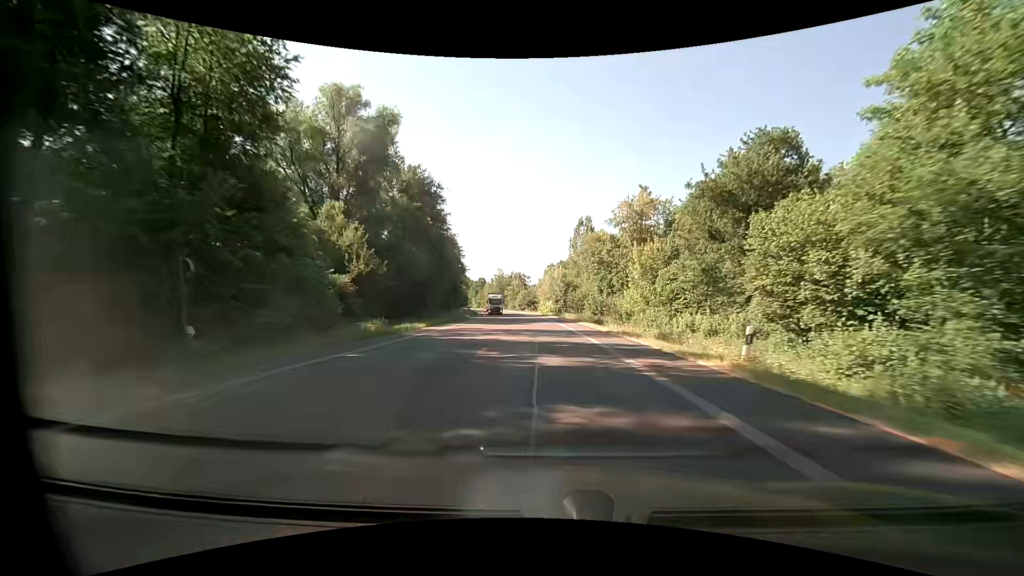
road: primary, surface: asphalt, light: Day
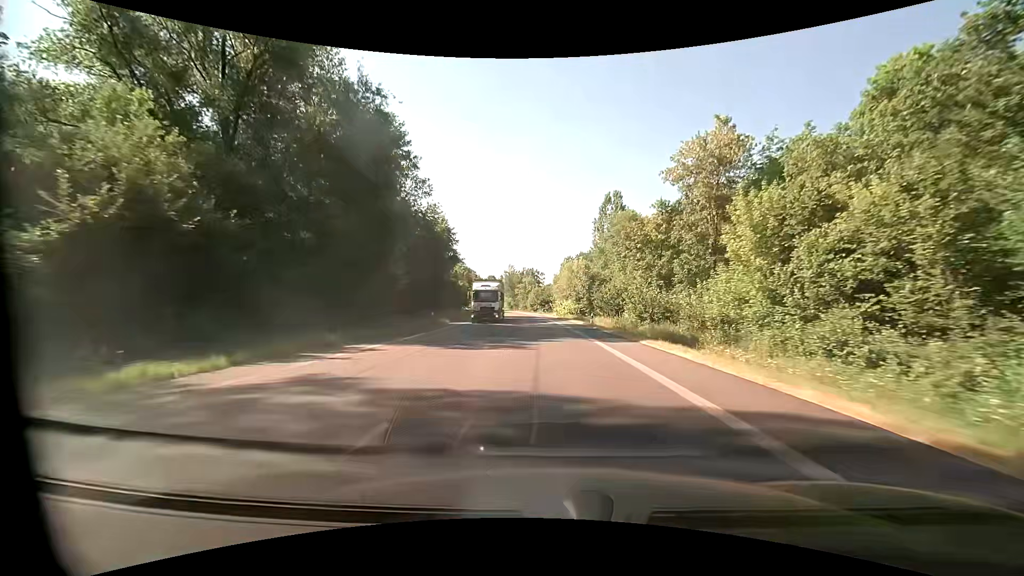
(-0.4, +22.5) m; -2°
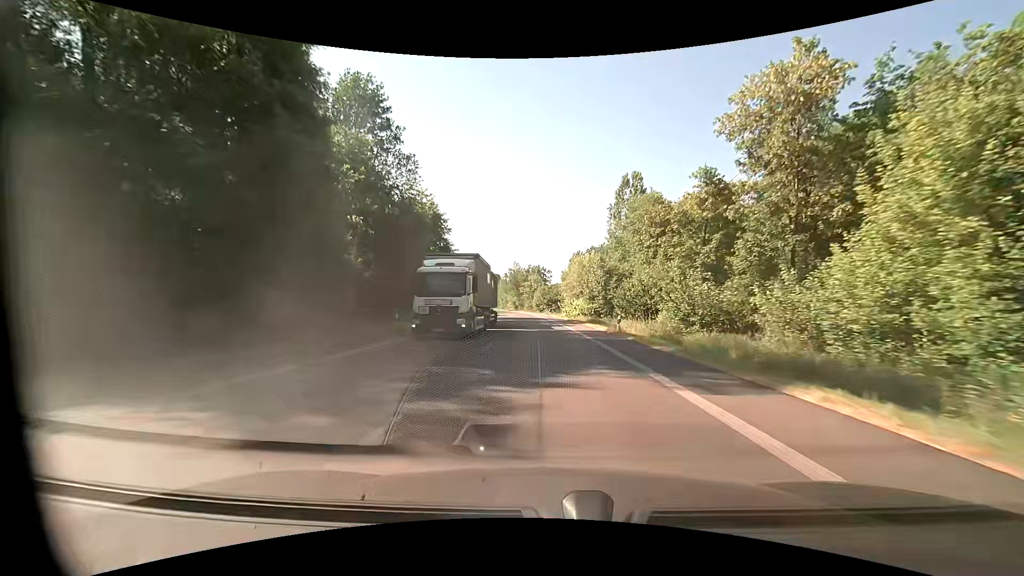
(-0.1, +11.3) m; -1°
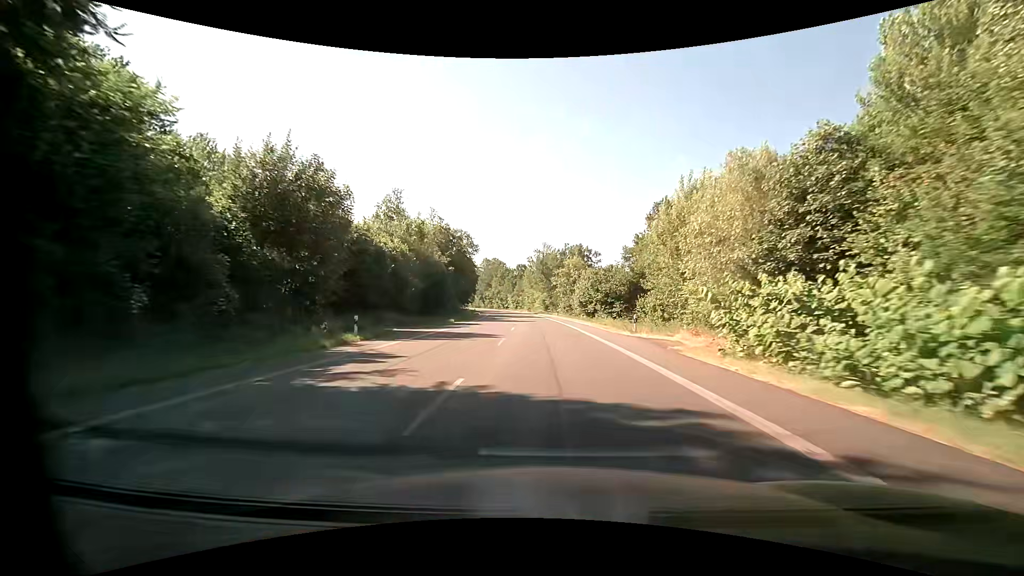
(-1.8, +56.2) m; -4°
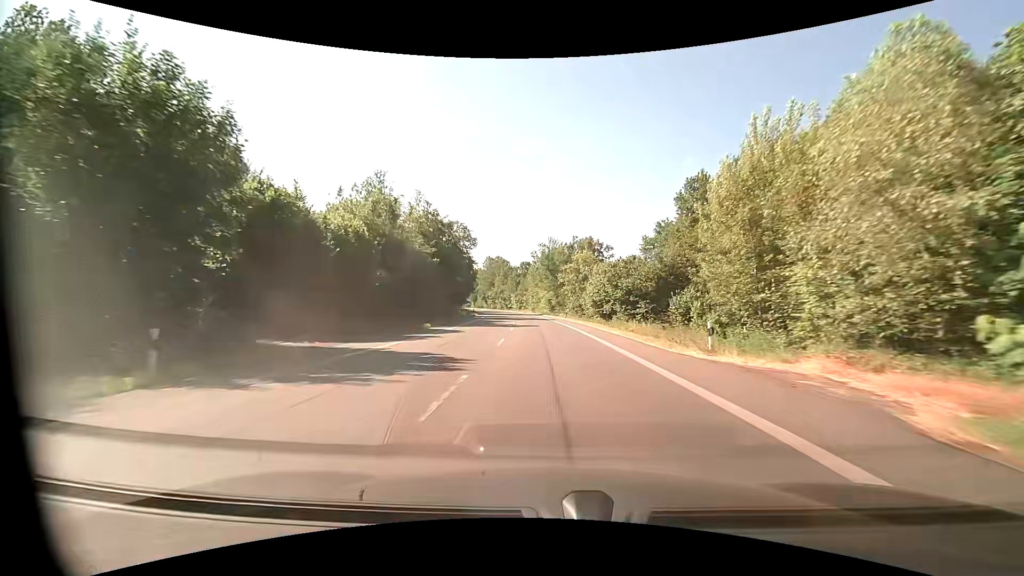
(-0.1, +11.3) m; -1°
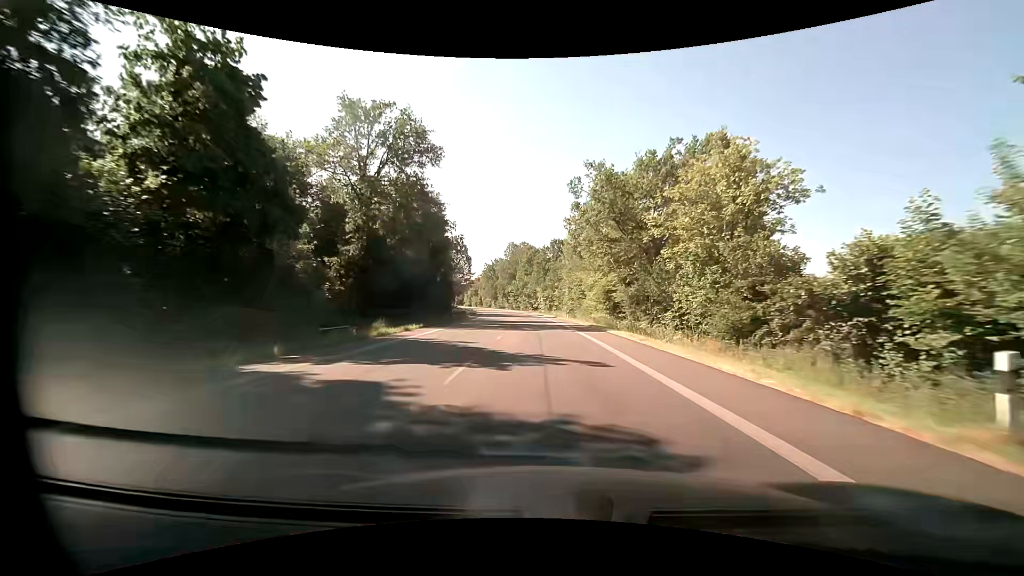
(-1.9, +56.2) m; -4°
